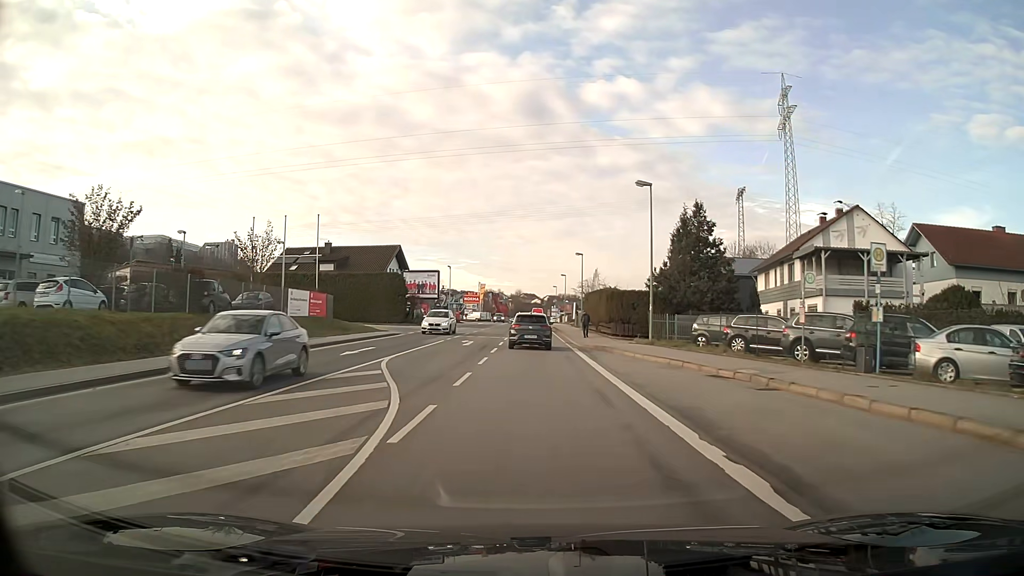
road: primary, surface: asphalt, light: Day
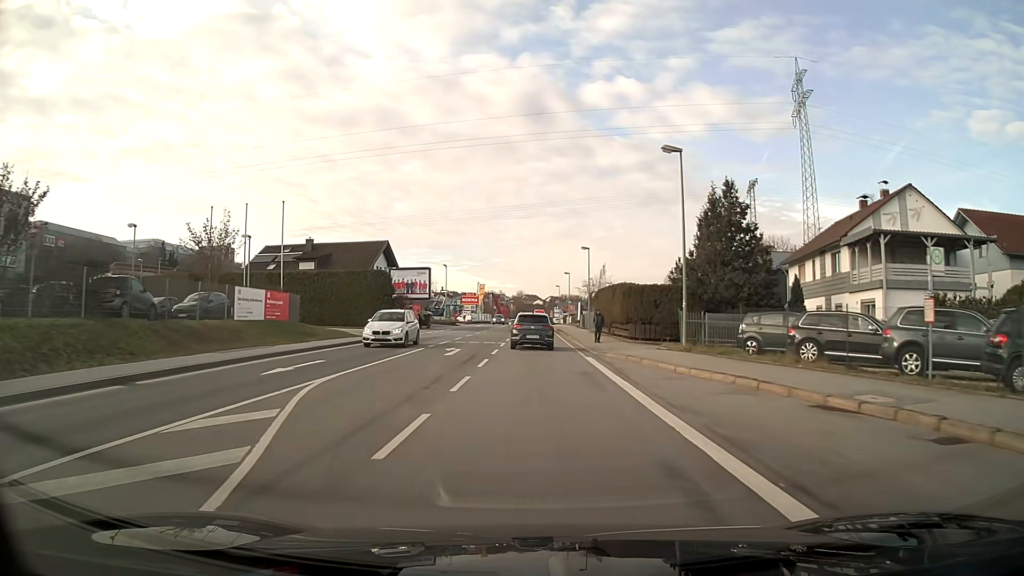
(0.0, +6.8) m; 0°
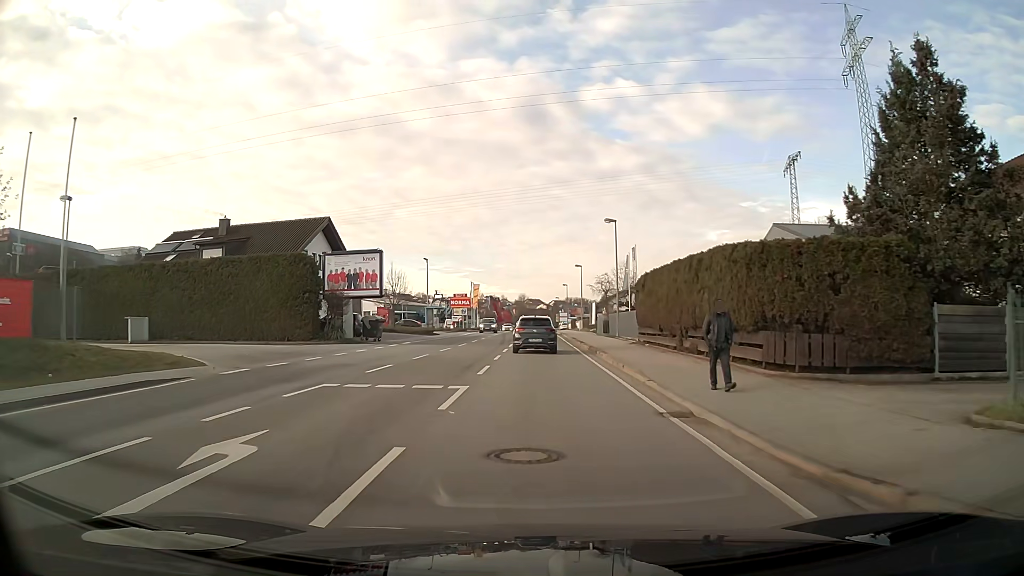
(0.0, +20.4) m; 0°
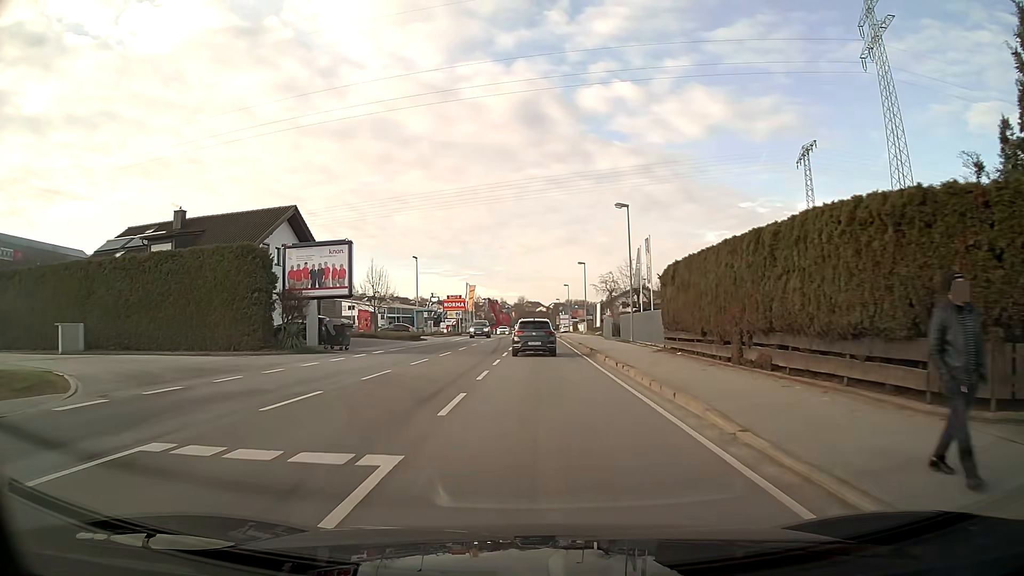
(0.0, +6.8) m; 0°
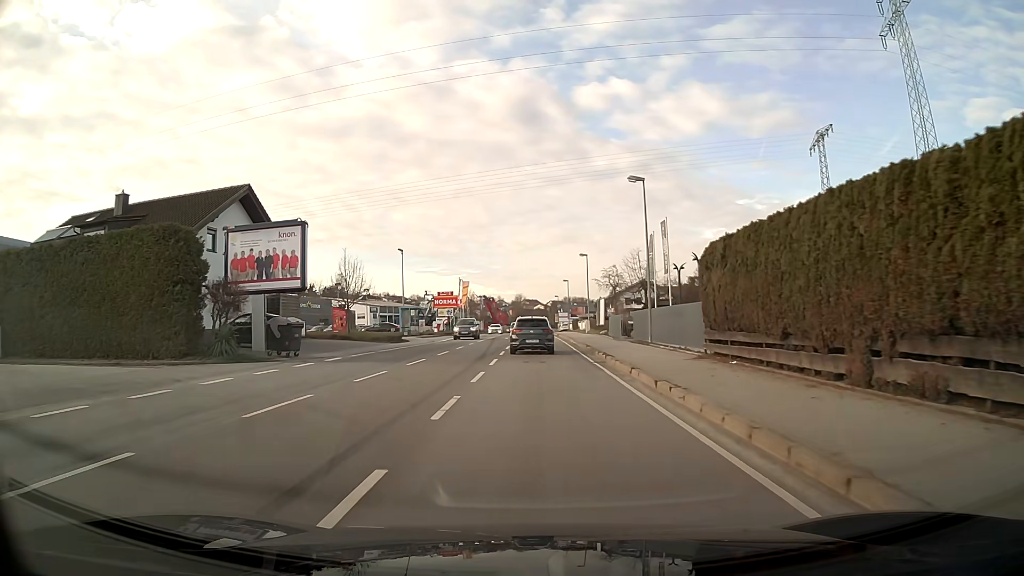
(0.0, +6.7) m; 0°
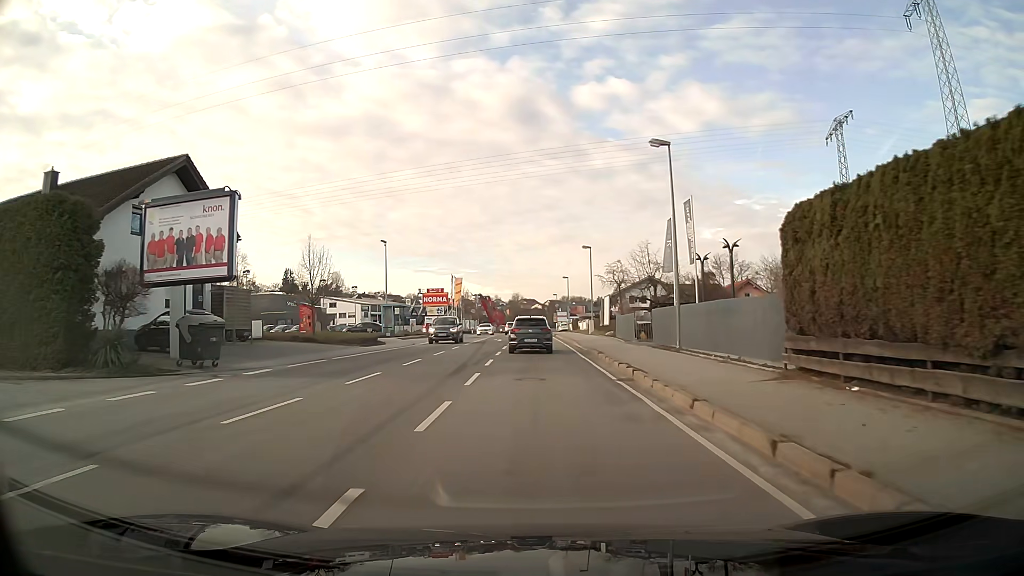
(0.0, +6.8) m; 0°
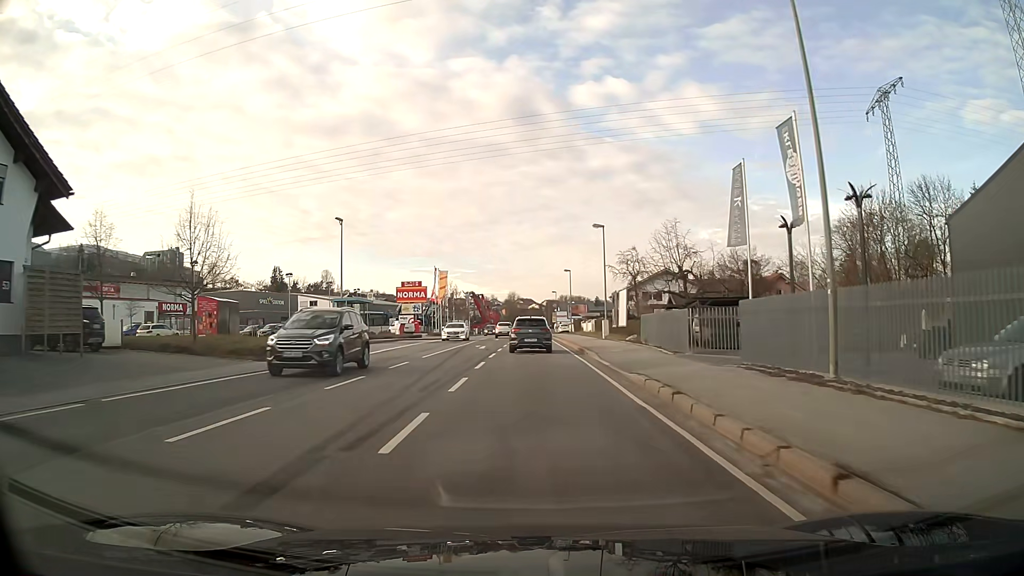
(0.0, +13.7) m; 0°
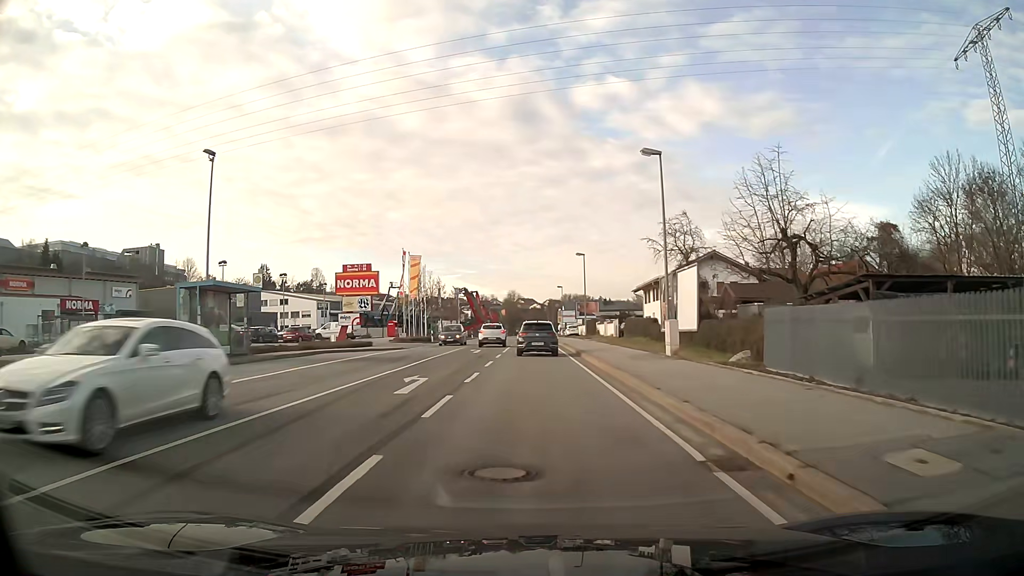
(0.0, +21.0) m; 0°
(0, +10) (0, +20) (0, +30) (0, +40) (0, +50) (0, +60) (0, +70) (0, +80) (0, +90) (-1, +100) m
